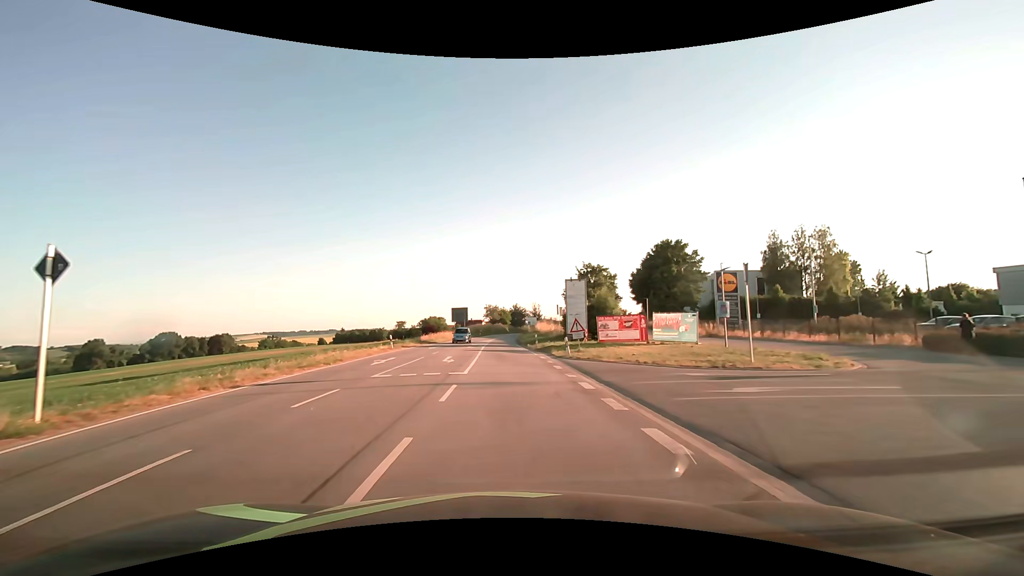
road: secondary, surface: asphalt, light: Day
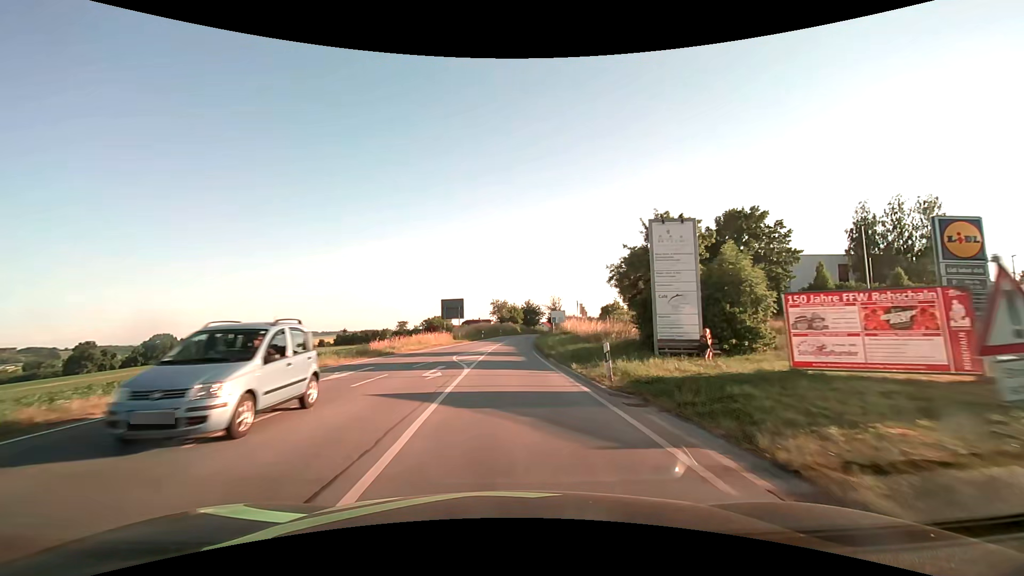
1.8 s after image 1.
(-0.2, +22.8) m; -1°
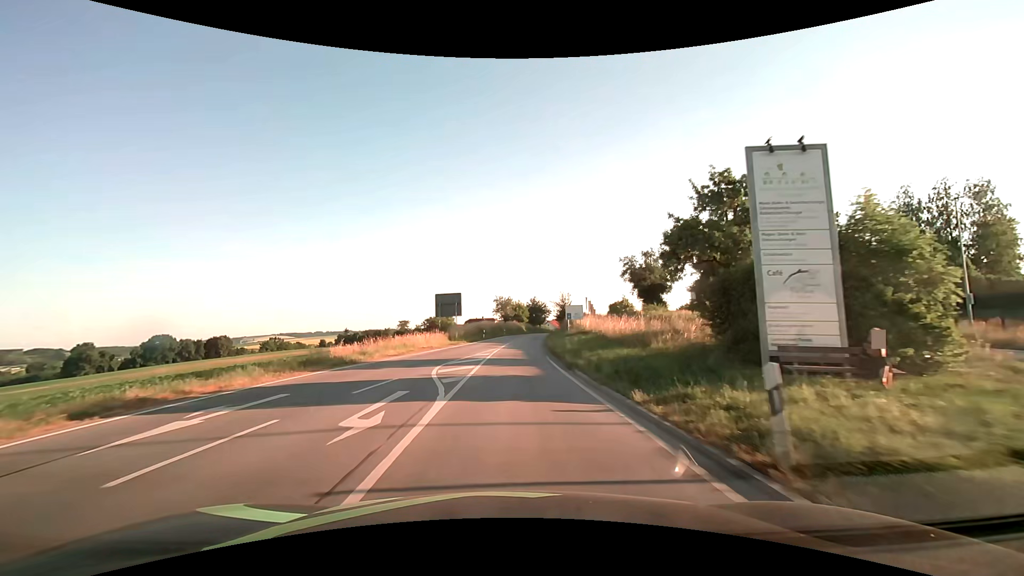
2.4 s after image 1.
(0.0, +7.6) m; 0°
(0, +10) (0, +20) (+1, +30) (+1, +40) (+2, +50) (+2, +60) (+3, +70) (+4, +80) (+6, +90) (+7, +100) m
